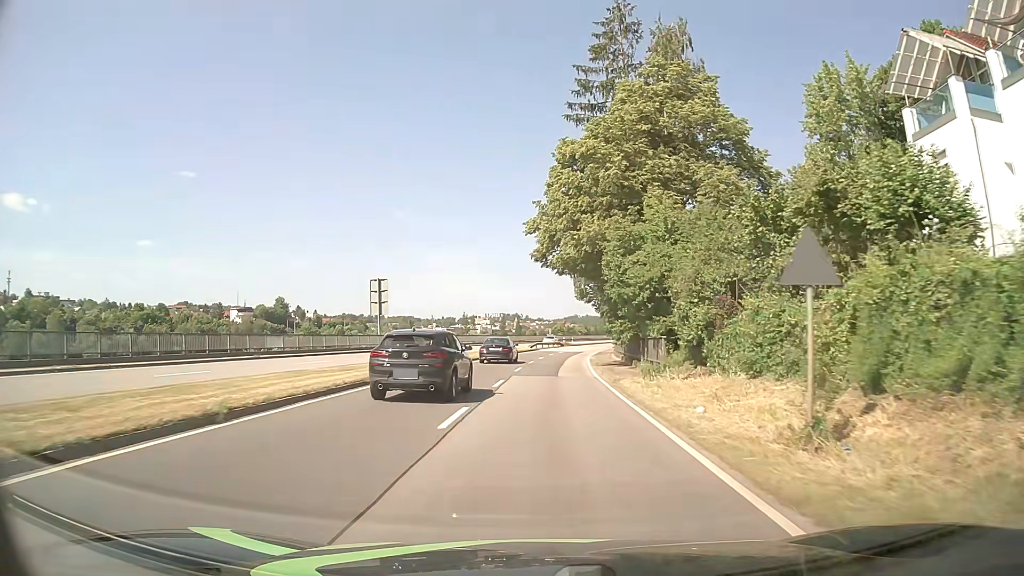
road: primary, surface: asphalt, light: Day
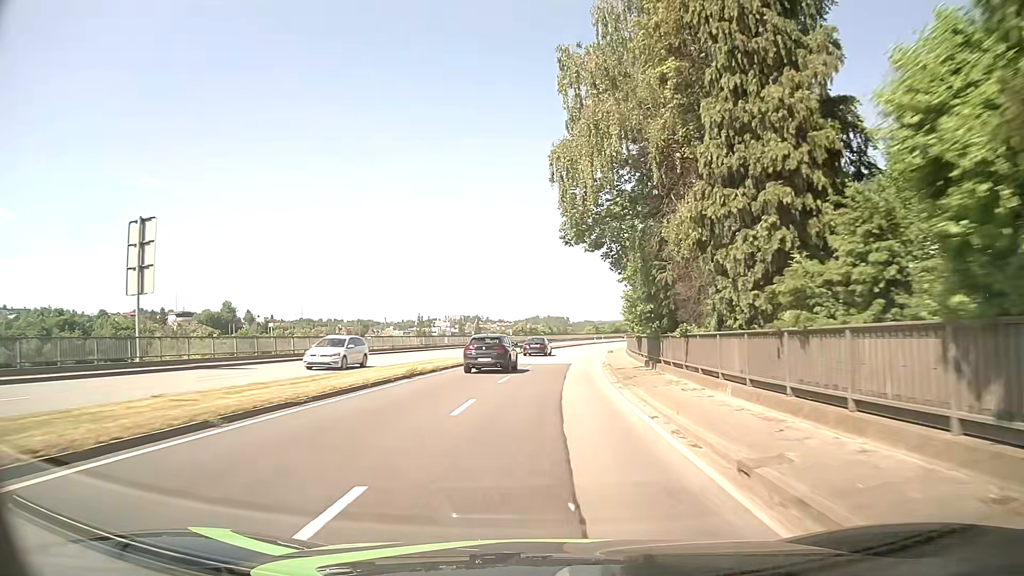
(+0.9, +34.8) m; +3°
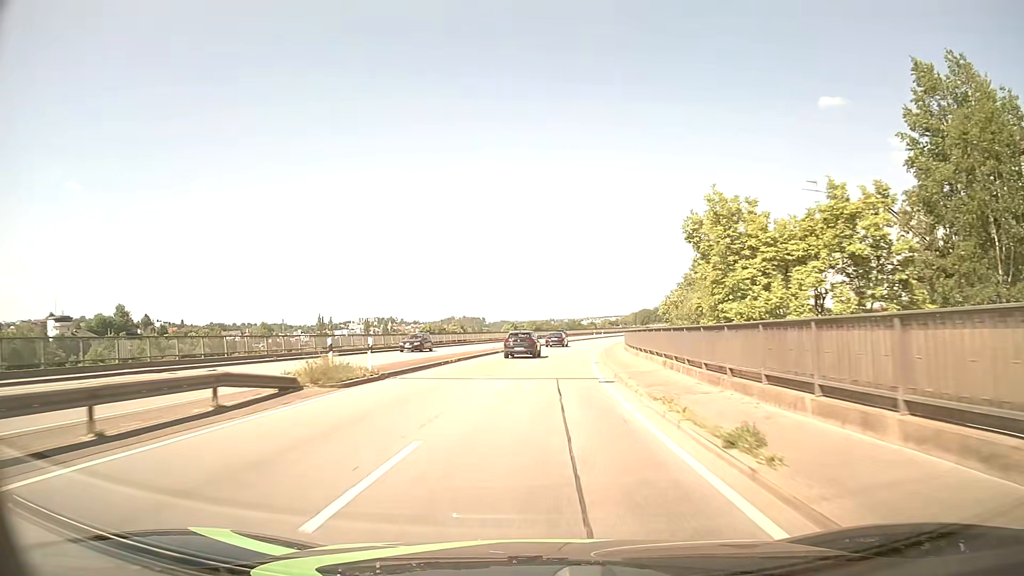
(+2.9, +49.3) m; +7°
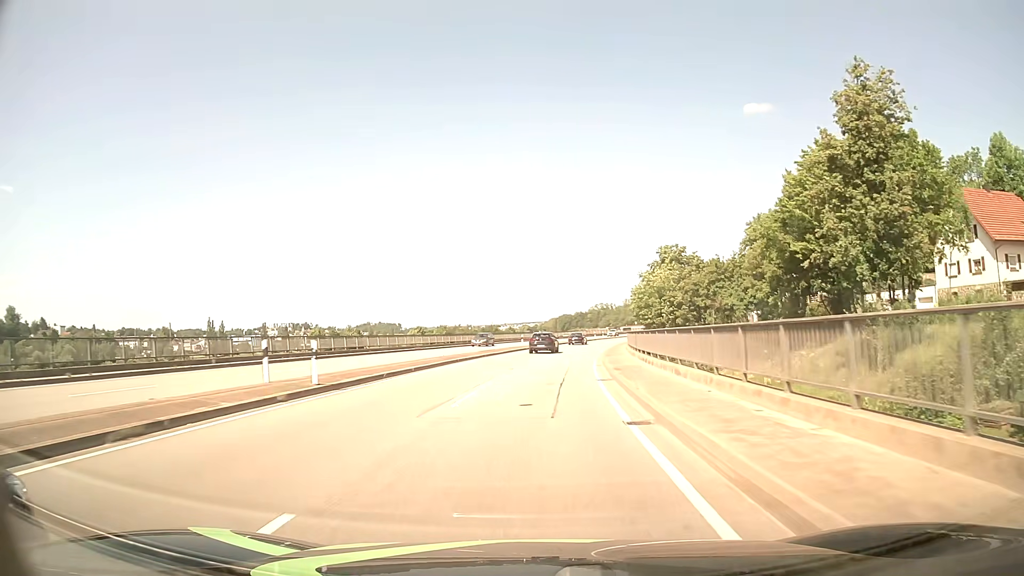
(+3.2, +51.6) m; +7°
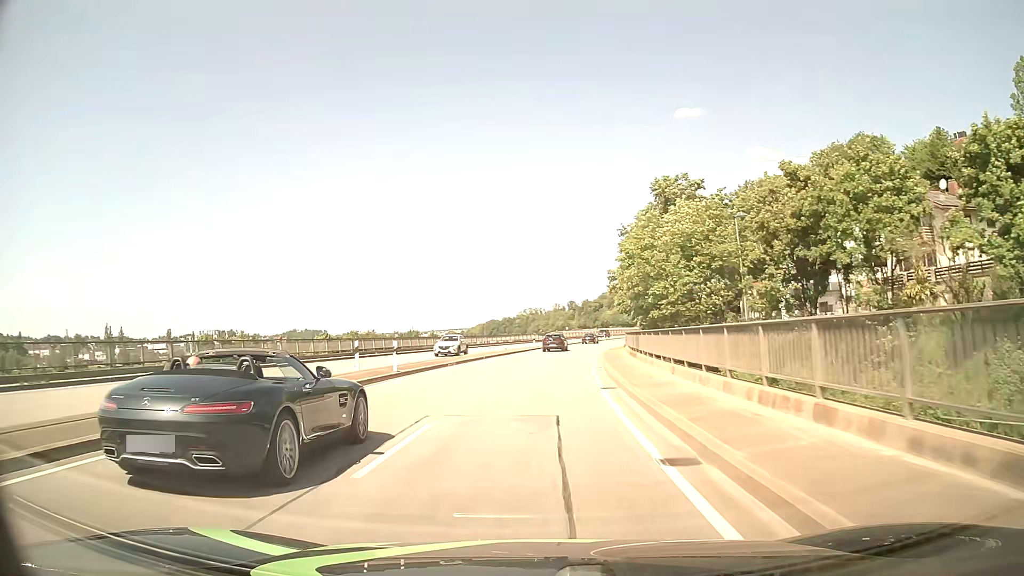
(+2.3, +42.2) m; +6°
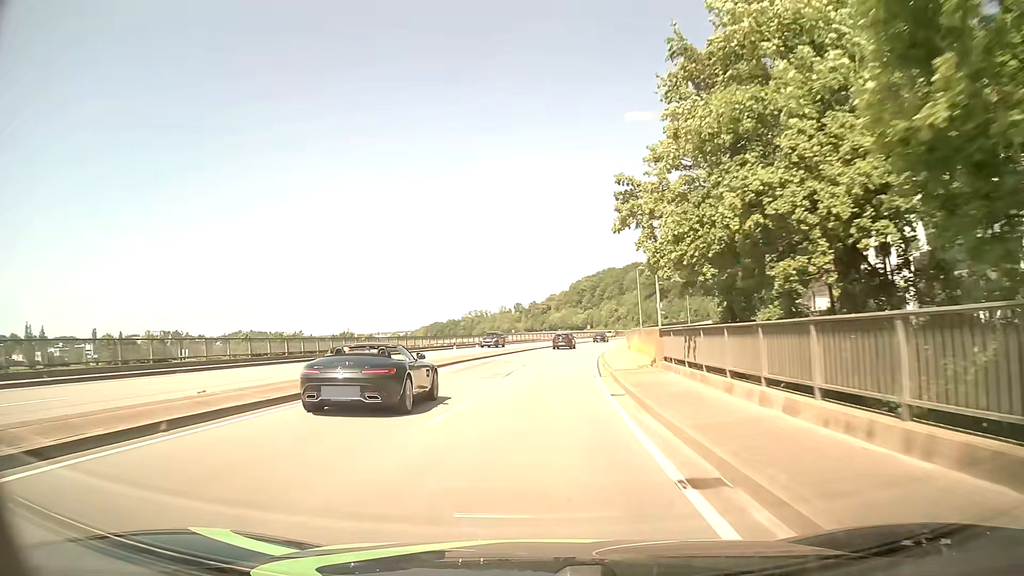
(+1.3, +31.9) m; +5°
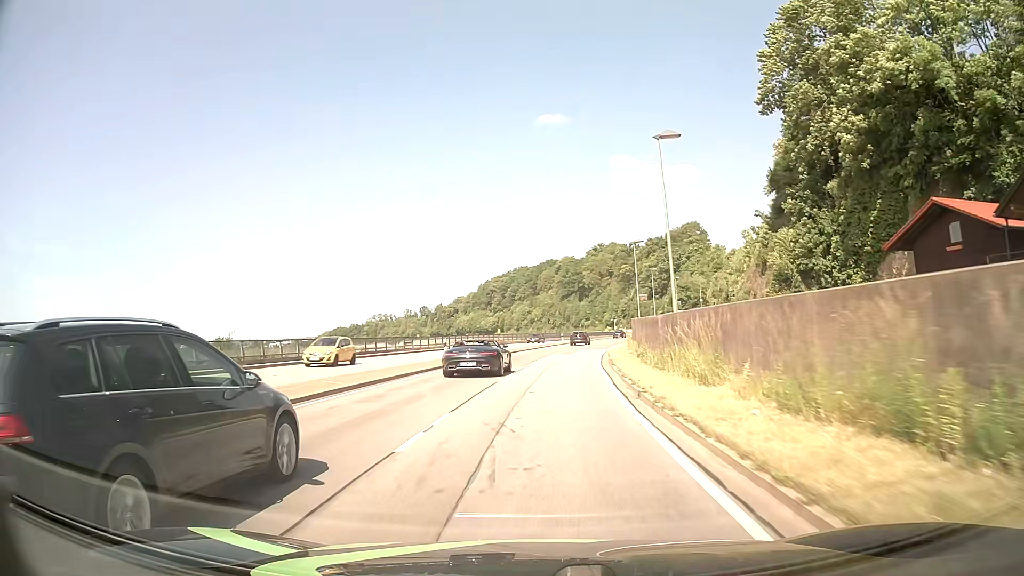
(+3.6, +53.4) m; +8°
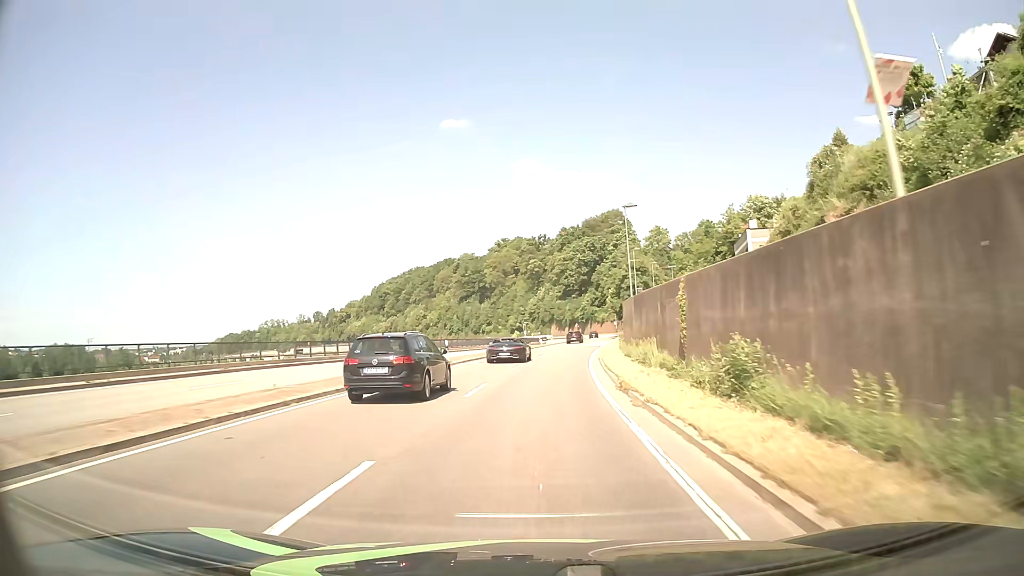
(+3.9, +53.6) m; +8°
(0, +10) (0, +20) (+1, +30) (+2, +40) (+3, +50) (+4, +60) (+6, +70) (+7, +80) (+9, +89) (+10, +99) m
